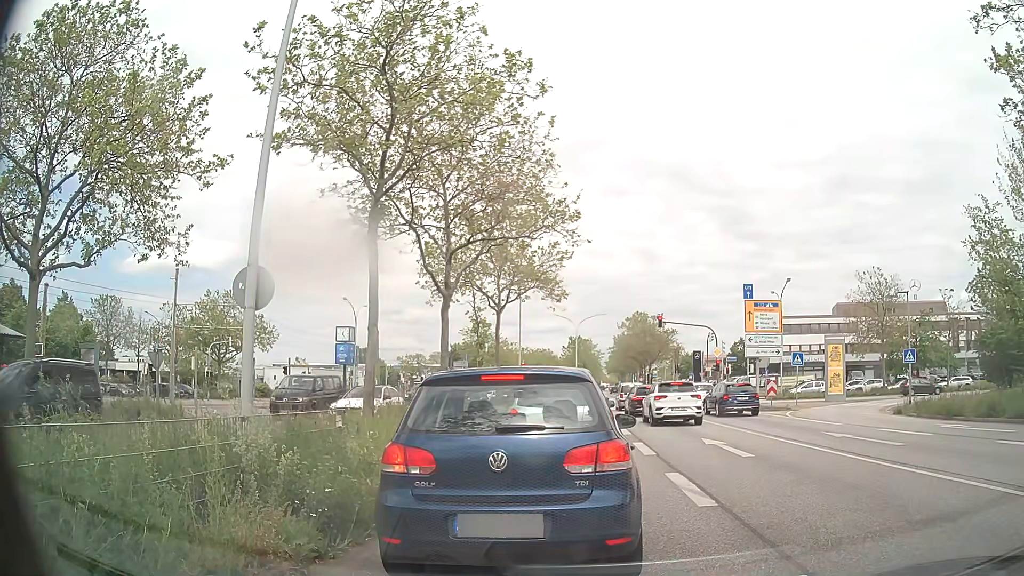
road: primary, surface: asphalt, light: Day
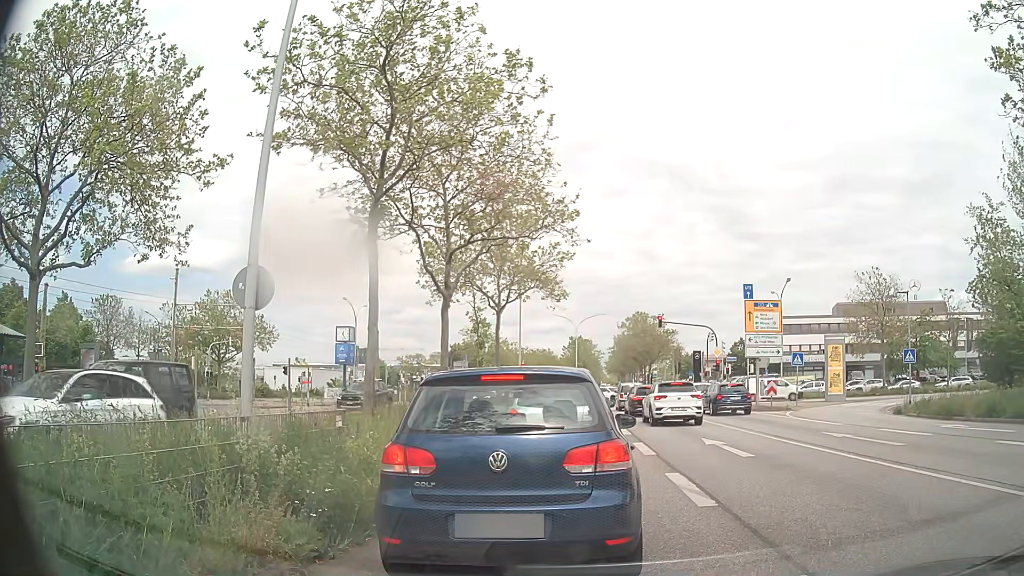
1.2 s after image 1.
(0.0, 0.0) m; 0°
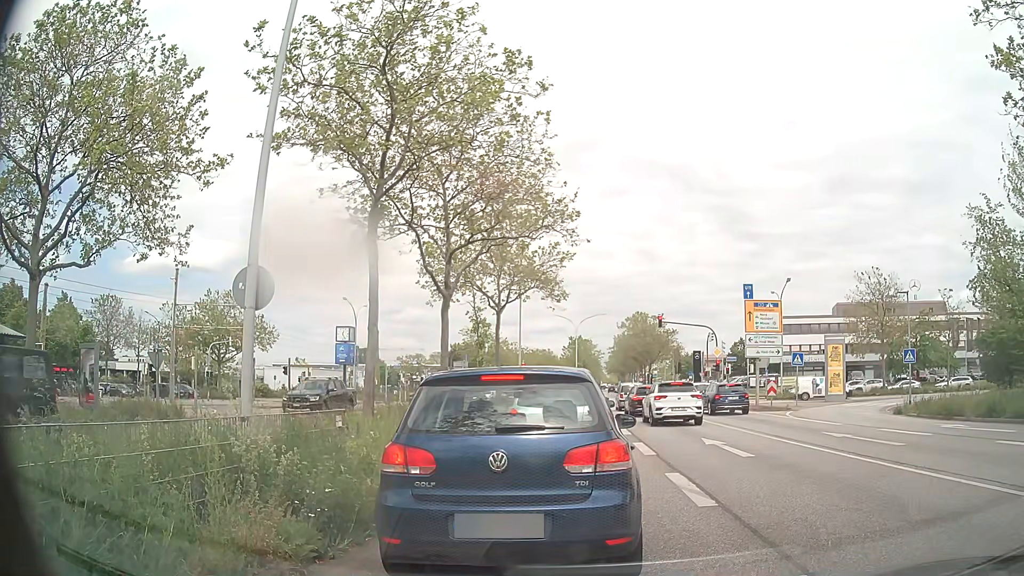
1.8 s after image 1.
(0.0, 0.0) m; 0°
